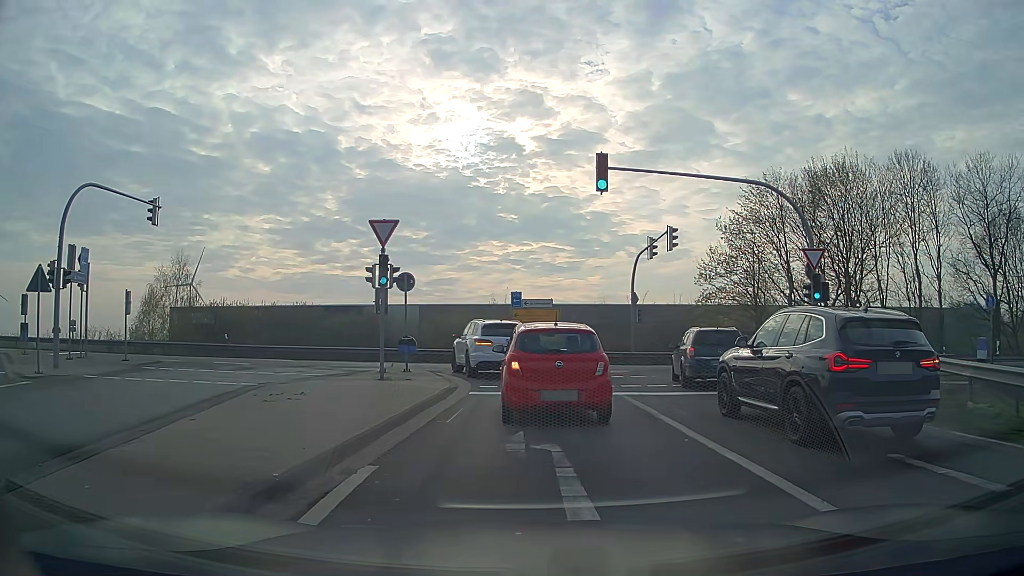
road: motorway_link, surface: asphalt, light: Day
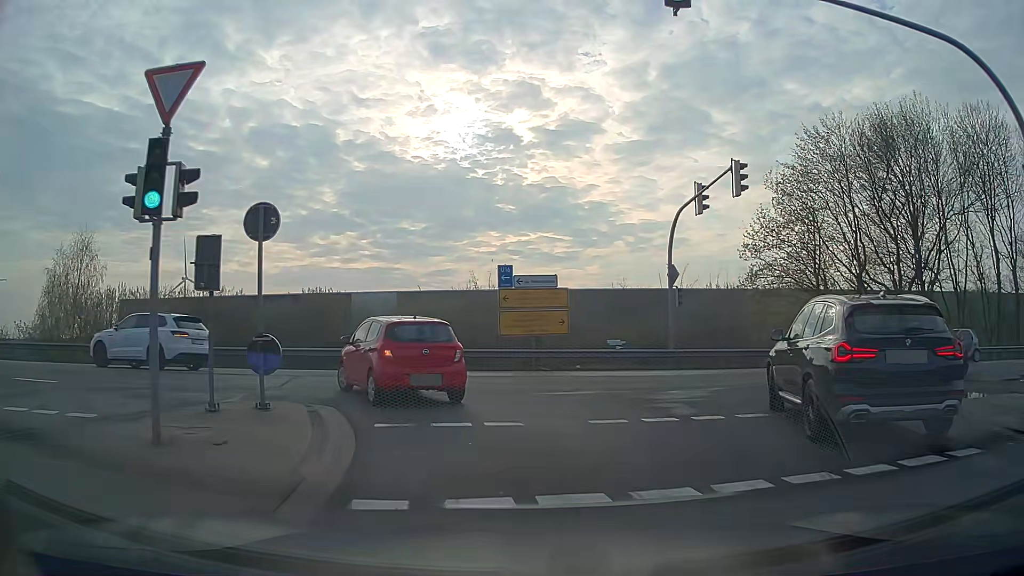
(0.0, +11.8) m; 0°
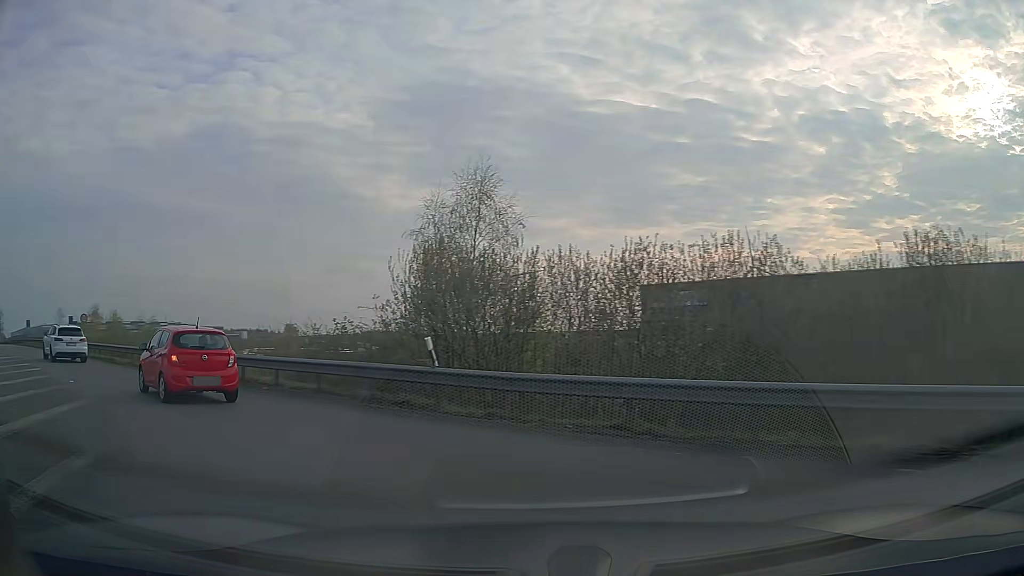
(-4.8, +16.8) m; -47°
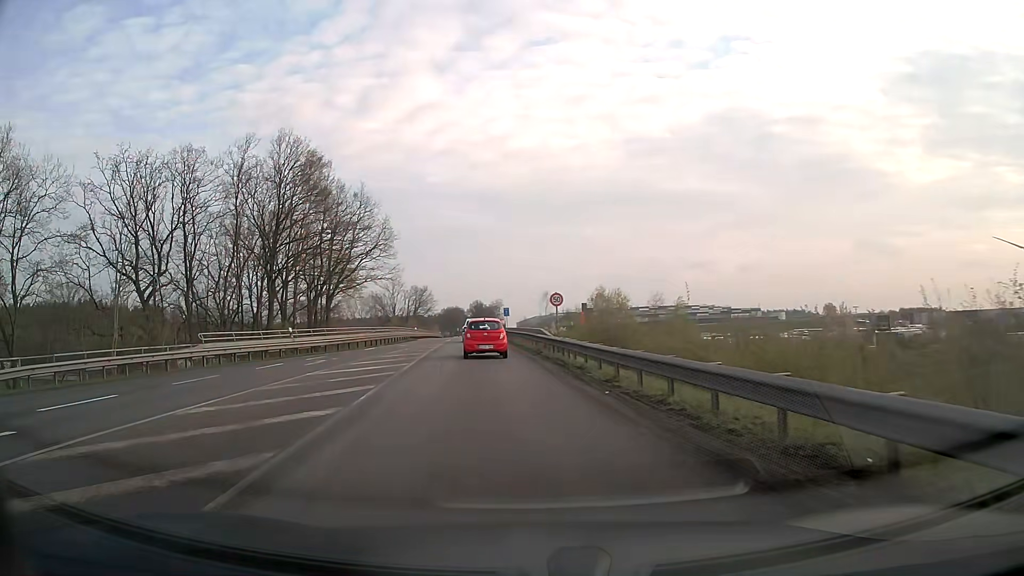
(-7.1, +14.4) m; -47°
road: primary
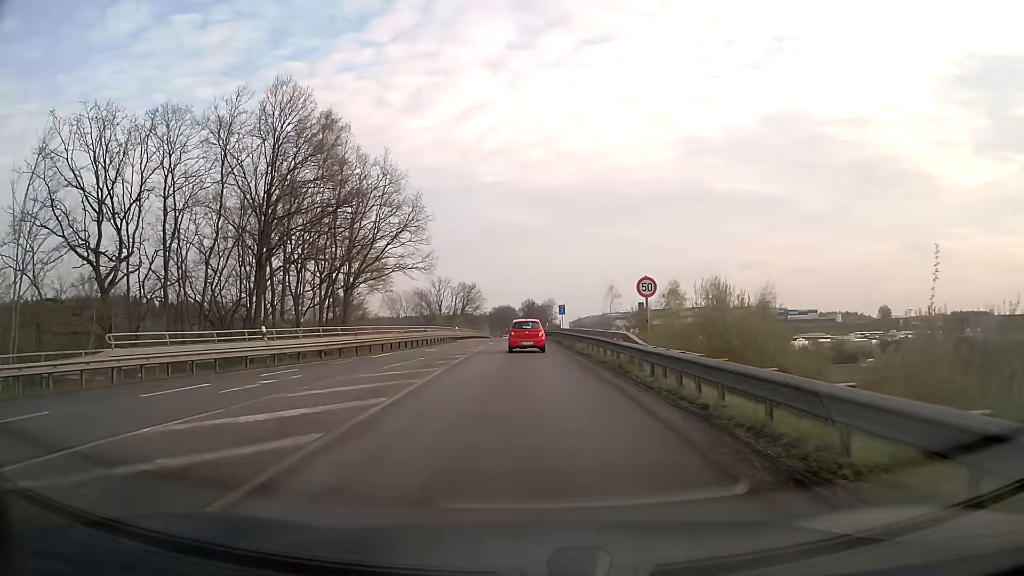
(-0.6, +11.1) m; -5°
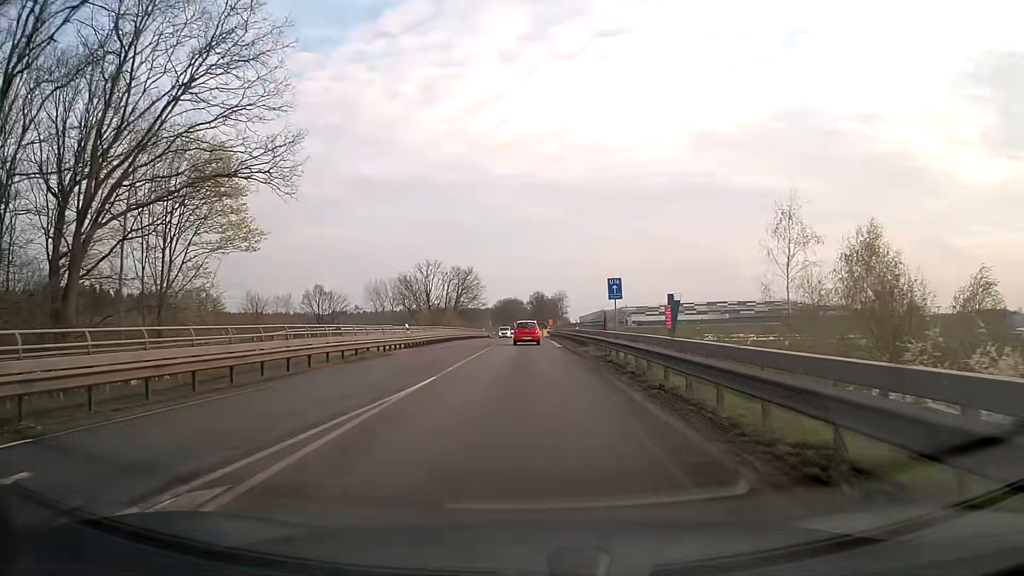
(-0.4, +34.3) m; -1°
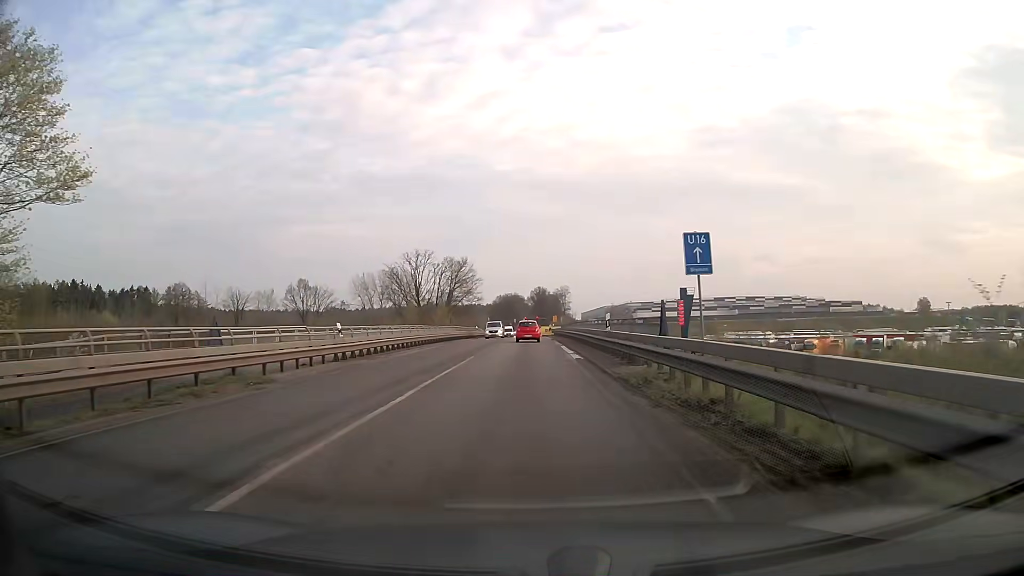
(0.0, +14.5) m; 0°
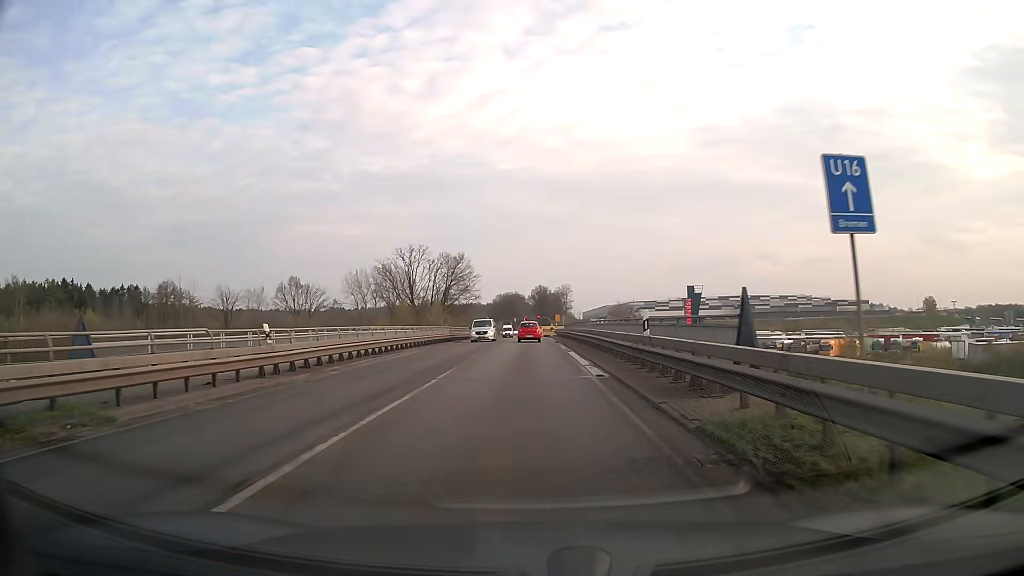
(0.0, +7.3) m; 0°
(0, +10) (0, +20) (0, +30) (0, +40) (0, +50) (0, +60) (0, +70) (0, +80) (0, +90) (+1, +100) m
